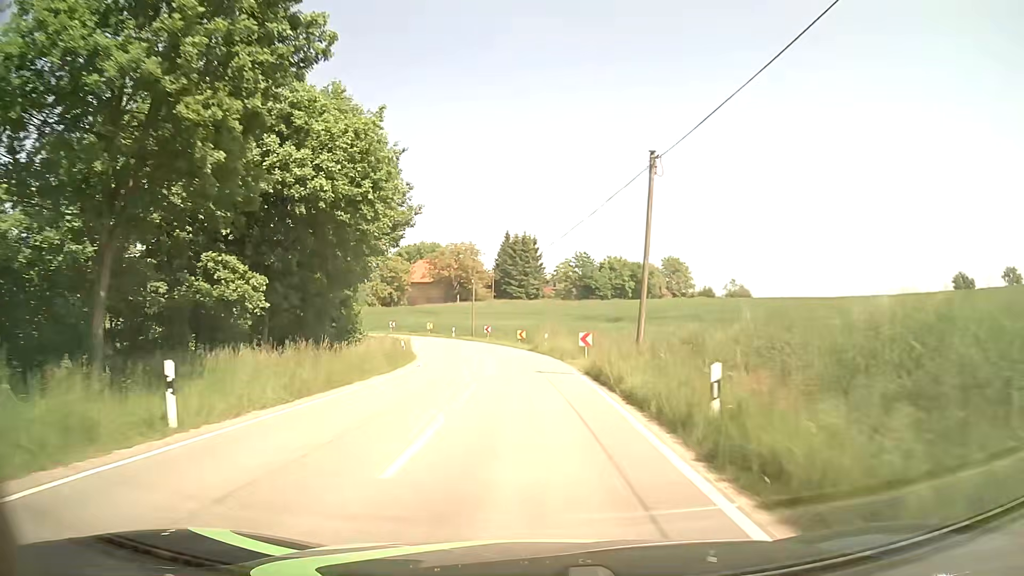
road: tertiary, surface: asphalt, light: Day
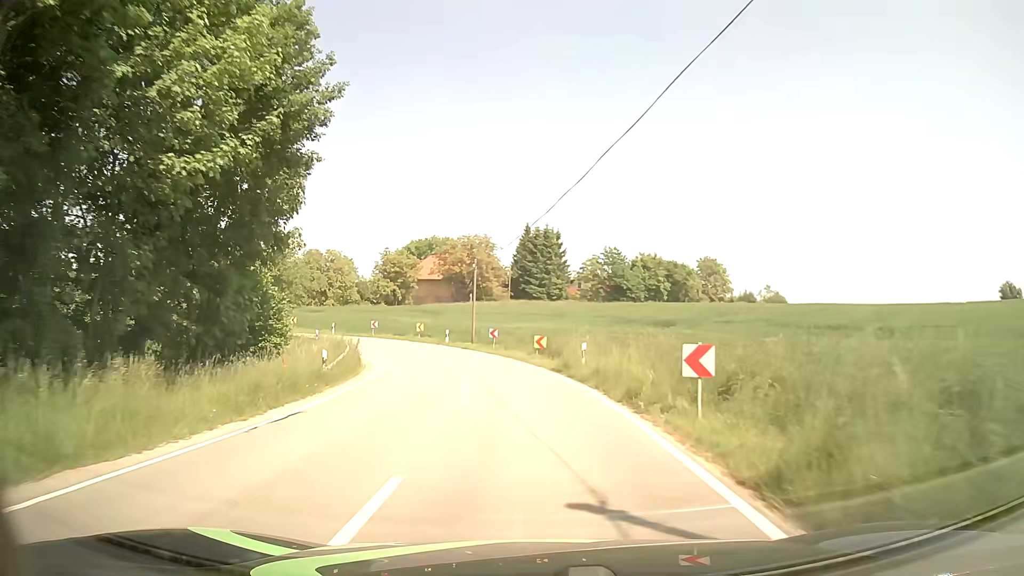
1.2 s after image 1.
(-0.2, +16.1) m; -2°
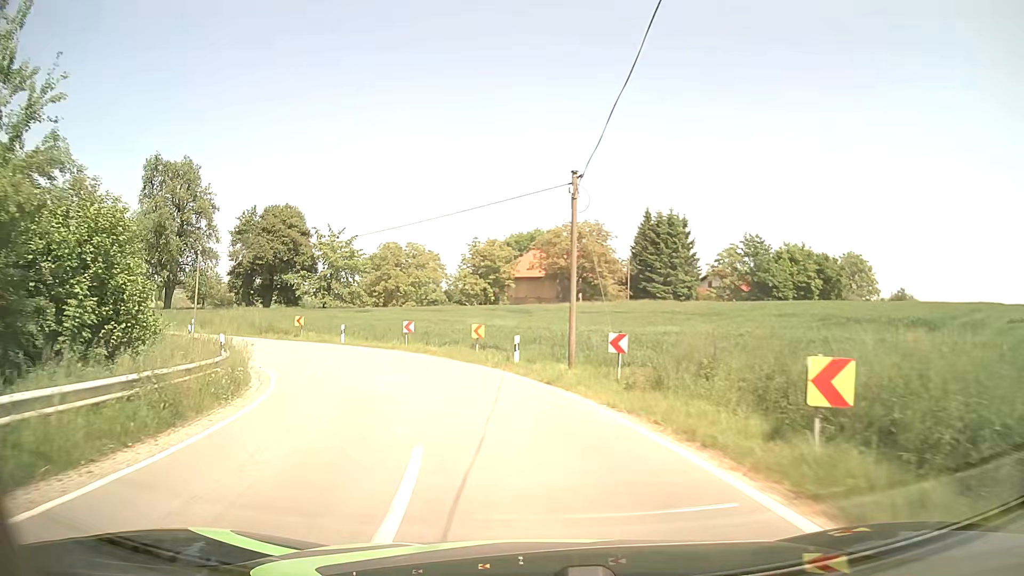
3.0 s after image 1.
(-1.5, +22.8) m; -10°
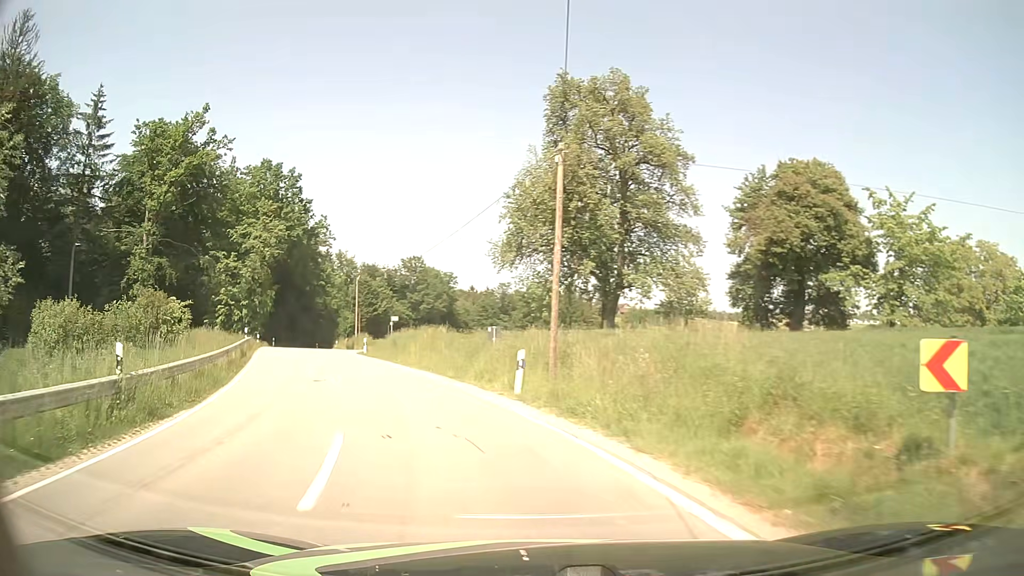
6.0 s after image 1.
(-11.9, +32.5) m; -46°
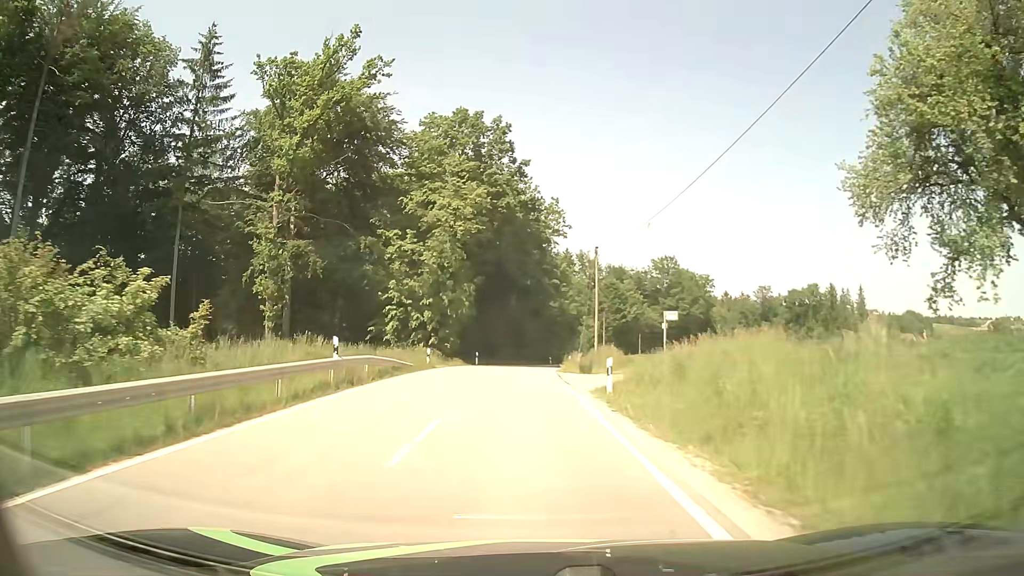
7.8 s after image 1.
(-5.1, +22.4) m; -21°
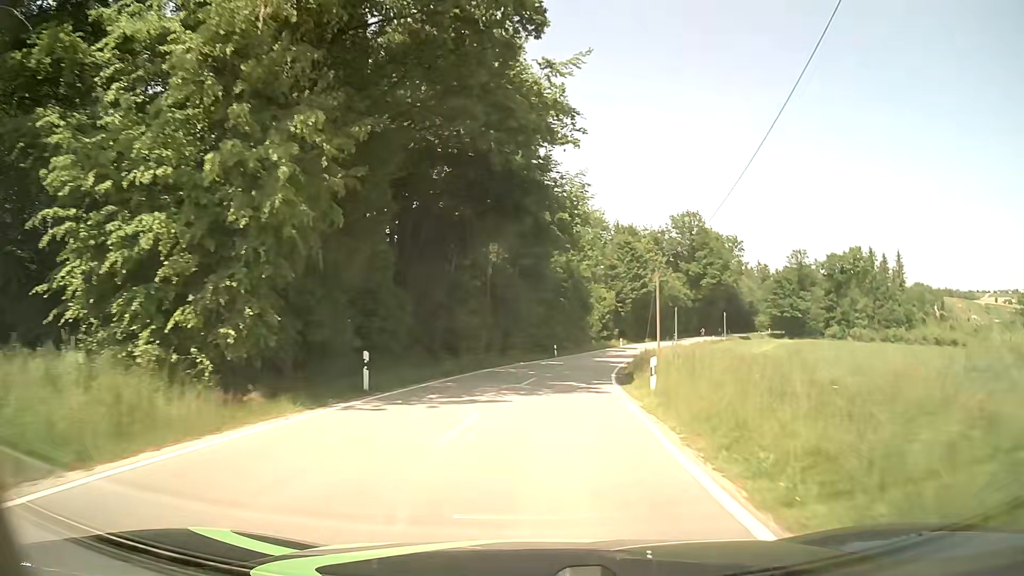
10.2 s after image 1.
(-0.6, +35.7) m; +1°
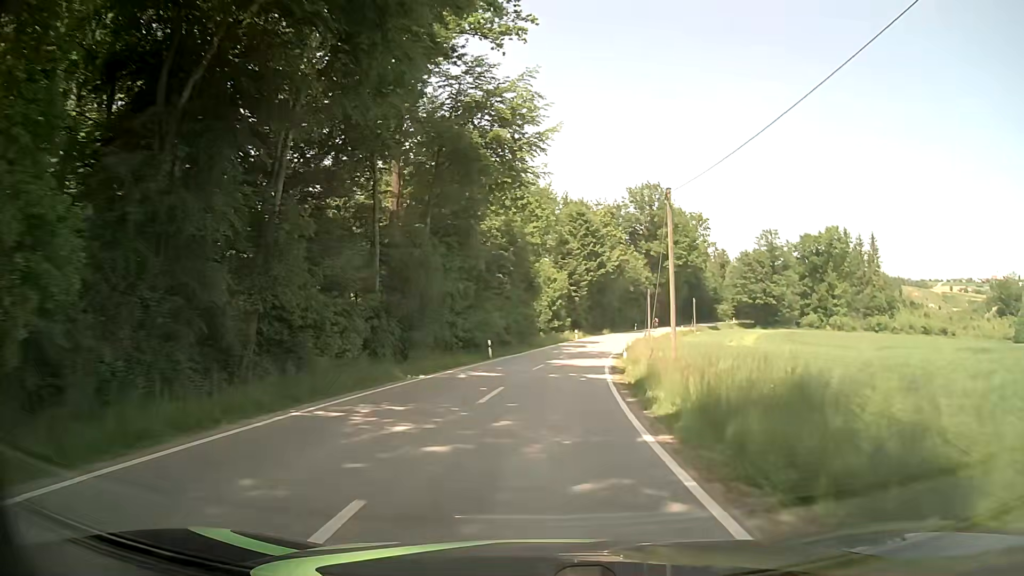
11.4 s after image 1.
(+0.8, +19.1) m; +5°
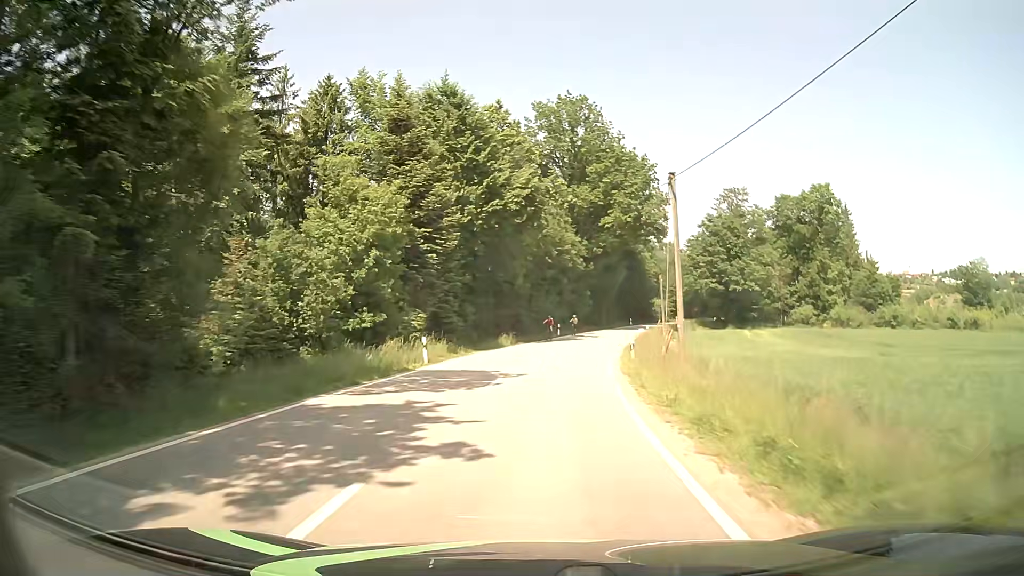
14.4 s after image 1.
(+4.3, +47.8) m; +10°
(0, +10) (+1, +20) (+2, +30) (+3, +40) (+5, +50) (+7, +59) (+10, +69) (+13, +79) (+16, +88) (+19, +98) m
